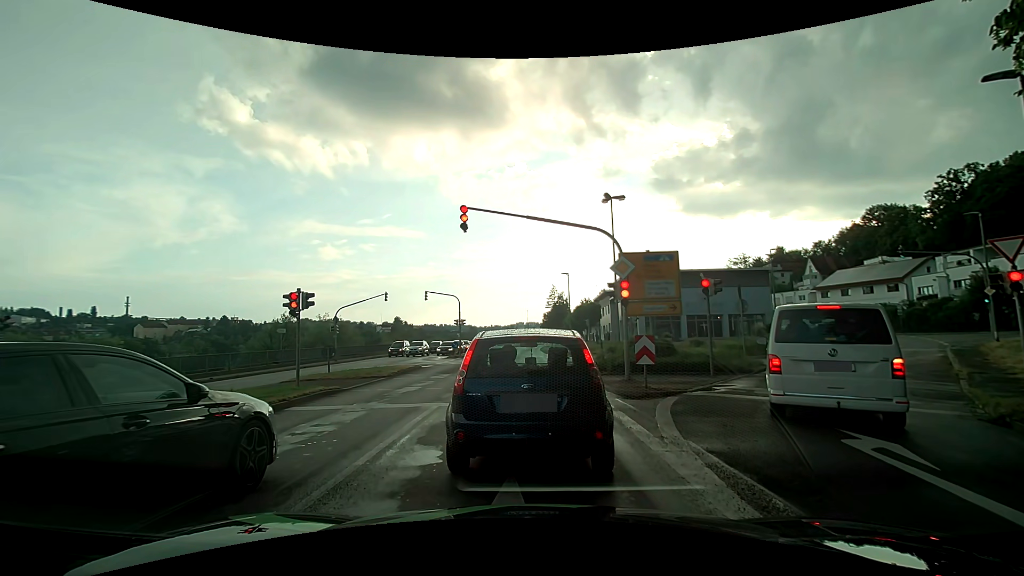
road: primary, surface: asphalt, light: Day
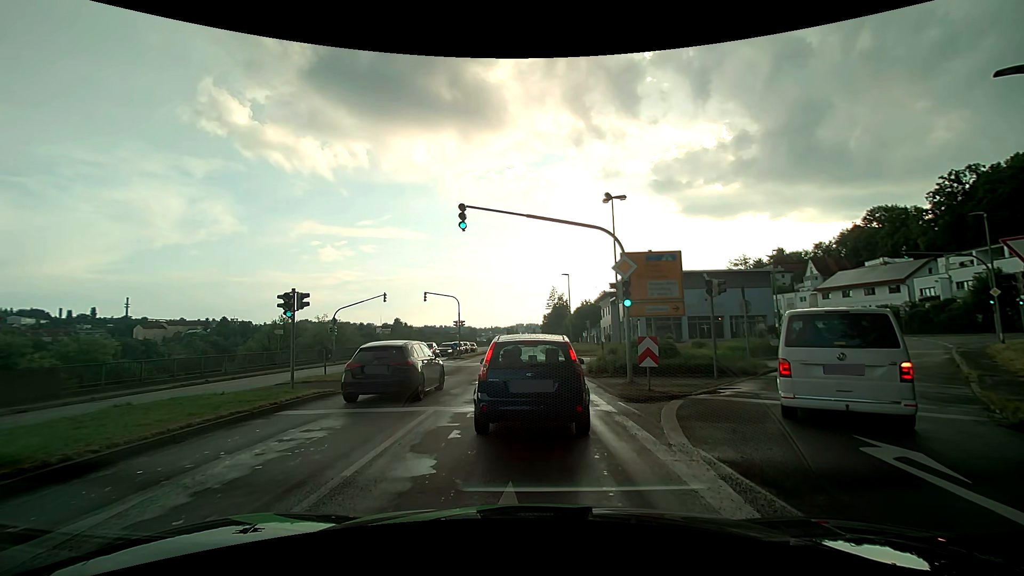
(0.0, +0.4) m; 0°
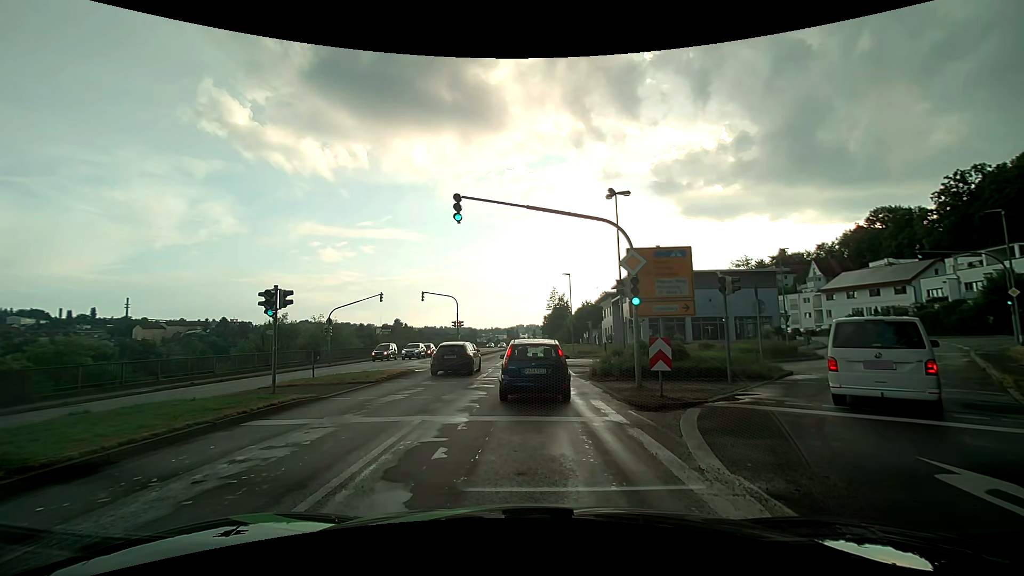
(0.0, +1.2) m; -1°
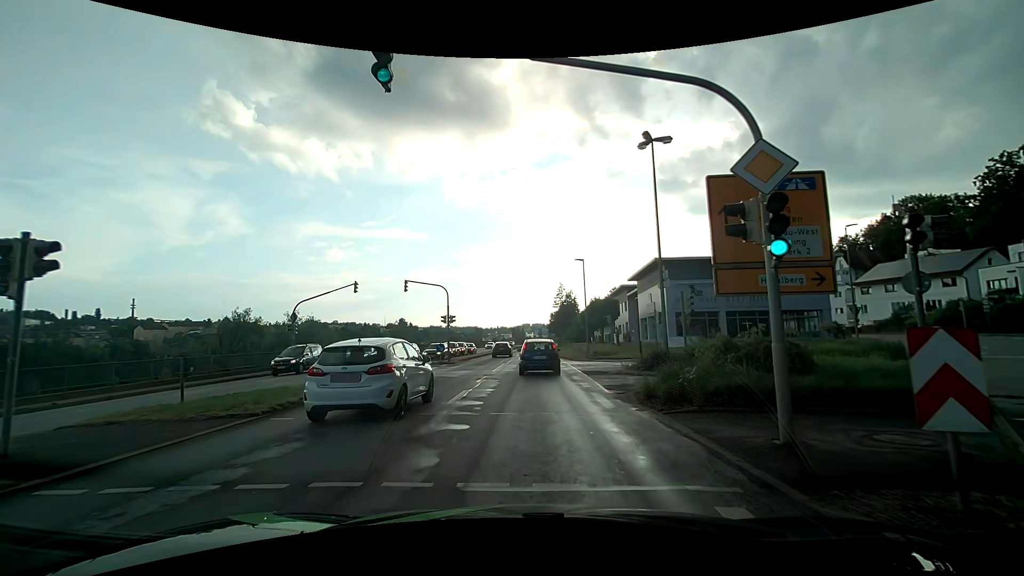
(+0.2, +8.2) m; +1°
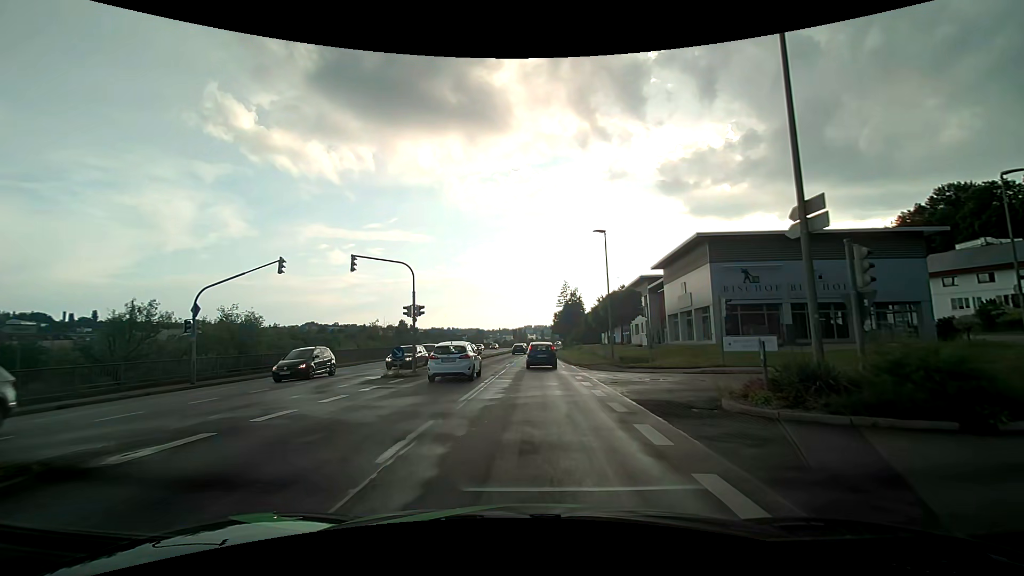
(0.0, +11.4) m; 0°
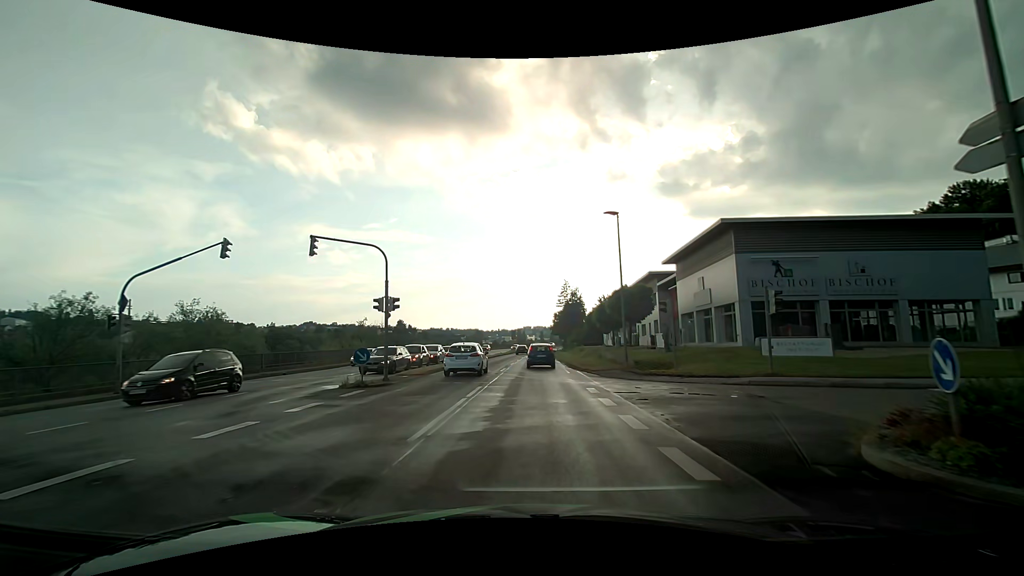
(0.0, +4.7) m; 0°
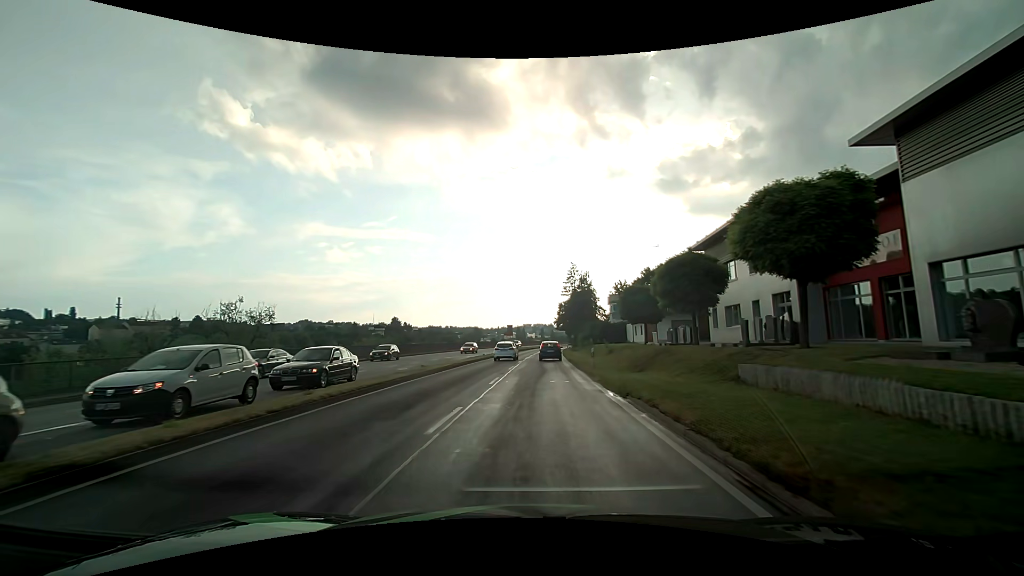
(+0.1, +28.2) m; 0°
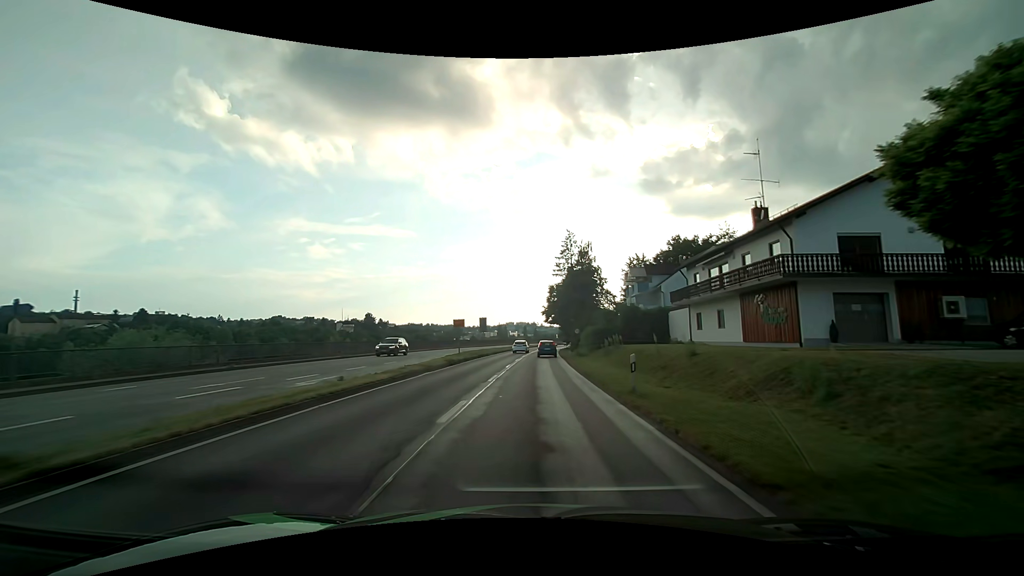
(+0.6, +35.7) m; +2°
(0, +10) (0, +20) (0, +30) (+1, +40) (+1, +50) (+1, +60) (+2, +70) (+2, +80) (+3, +90) (+4, +100) m
